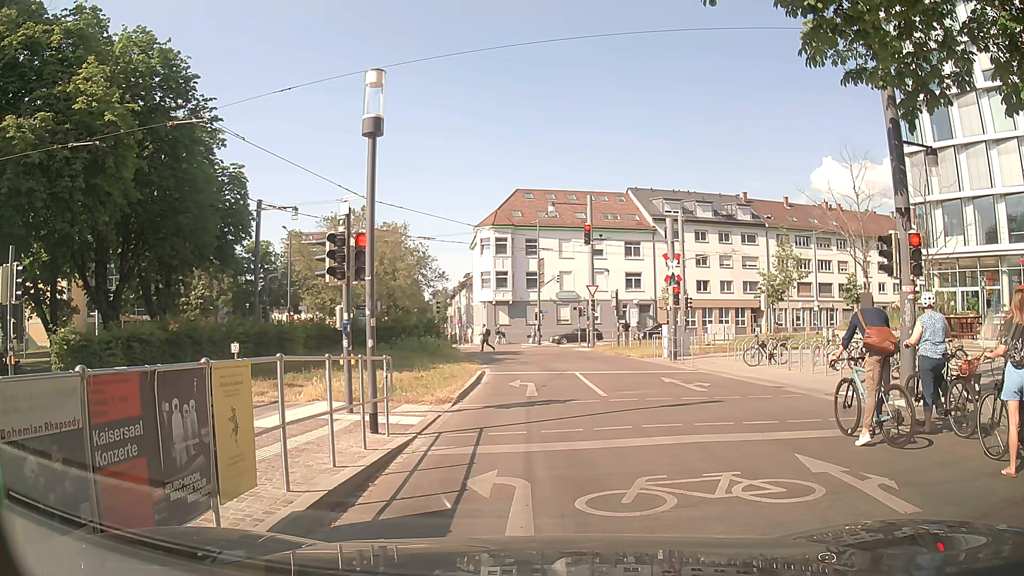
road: residential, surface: asphalt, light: Day
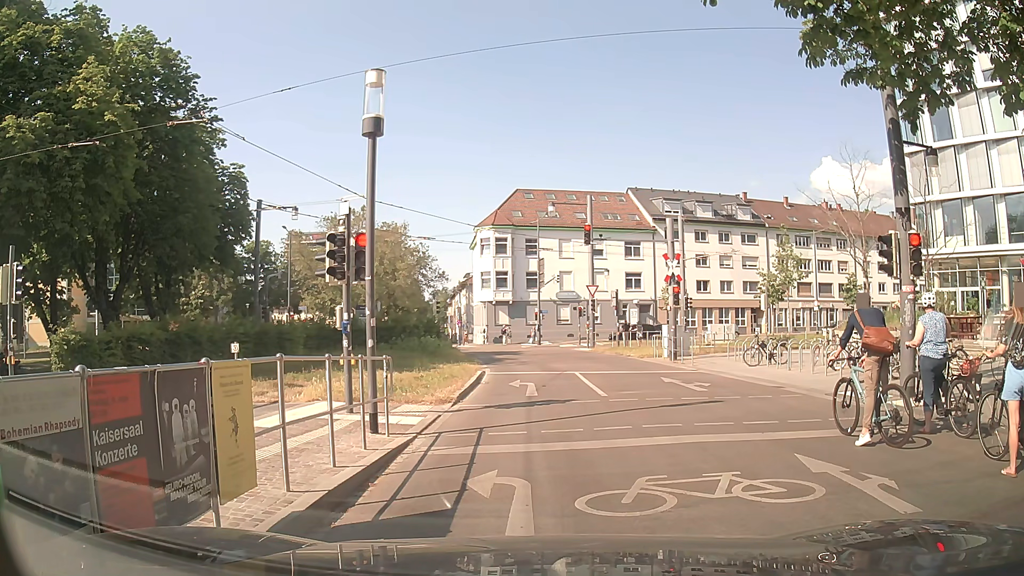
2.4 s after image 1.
(0.0, 0.0) m; 0°
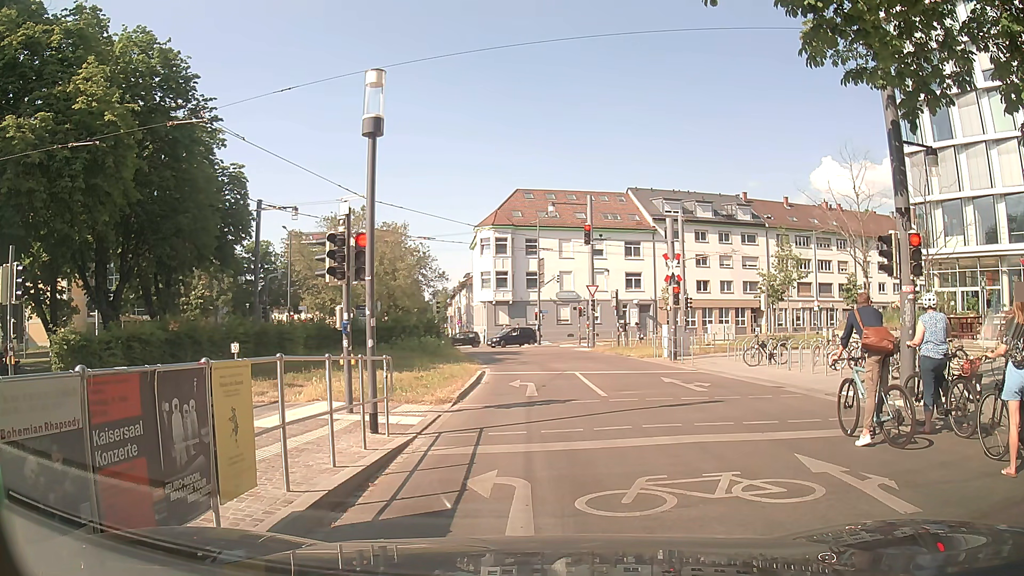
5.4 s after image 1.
(0.0, 0.0) m; 0°
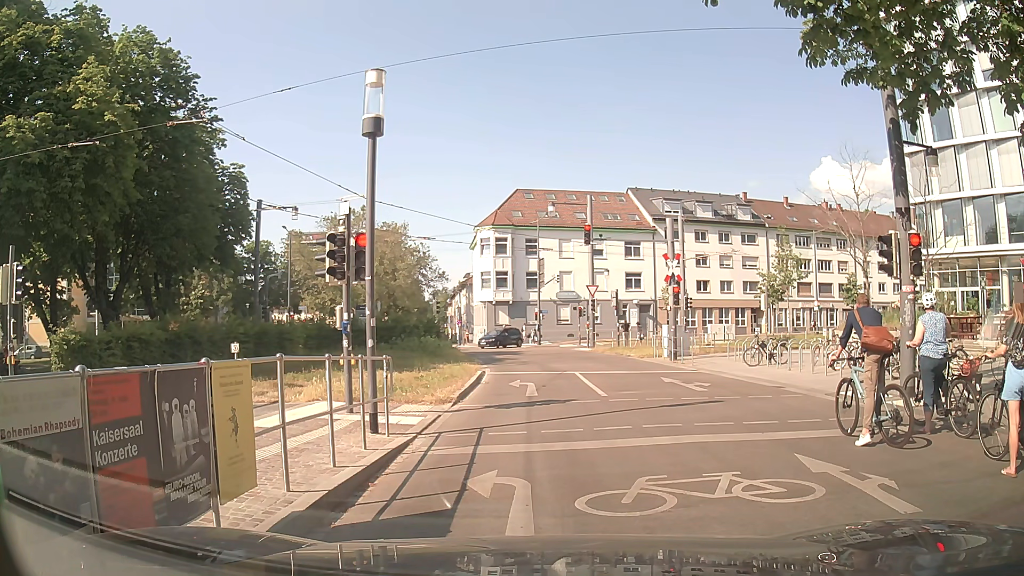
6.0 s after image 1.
(0.0, 0.0) m; 0°
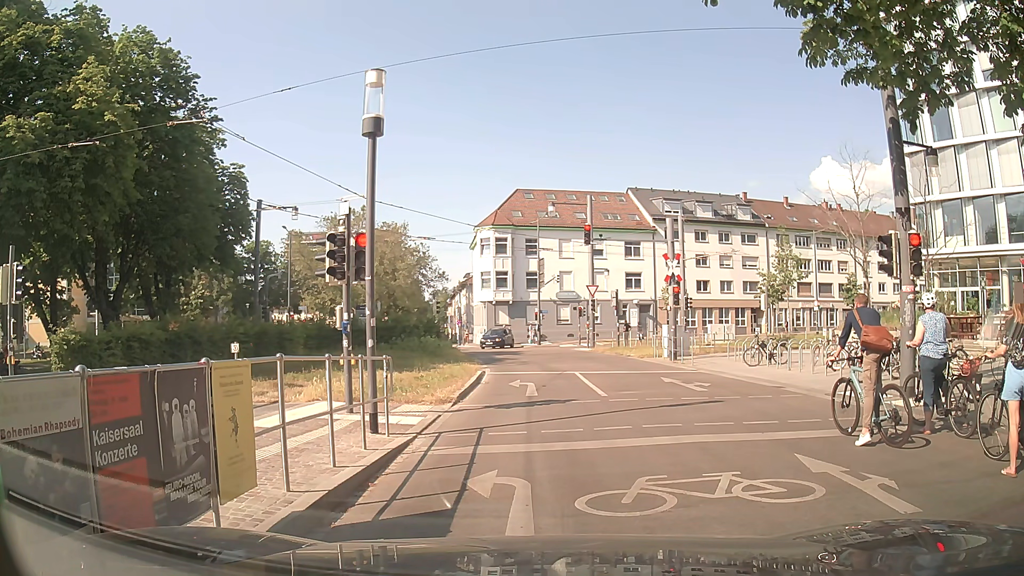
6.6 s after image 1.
(0.0, 0.0) m; 0°
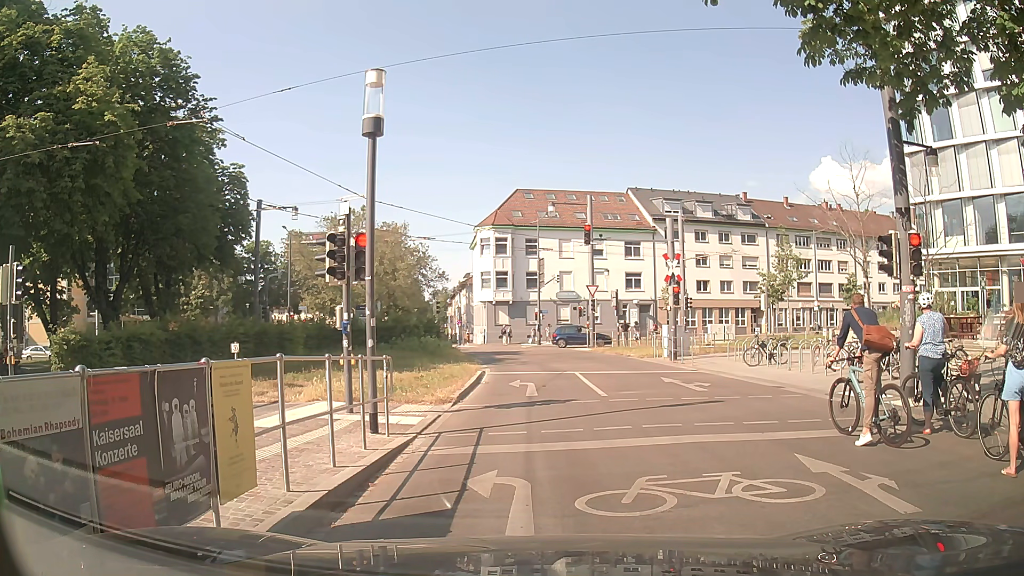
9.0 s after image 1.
(0.0, 0.0) m; 0°
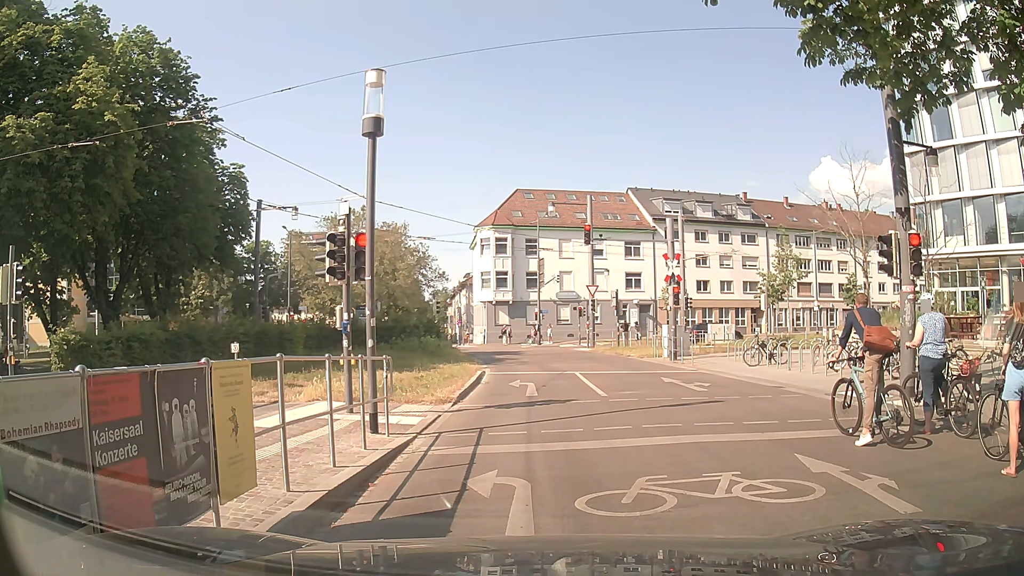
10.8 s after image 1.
(0.0, 0.0) m; 0°
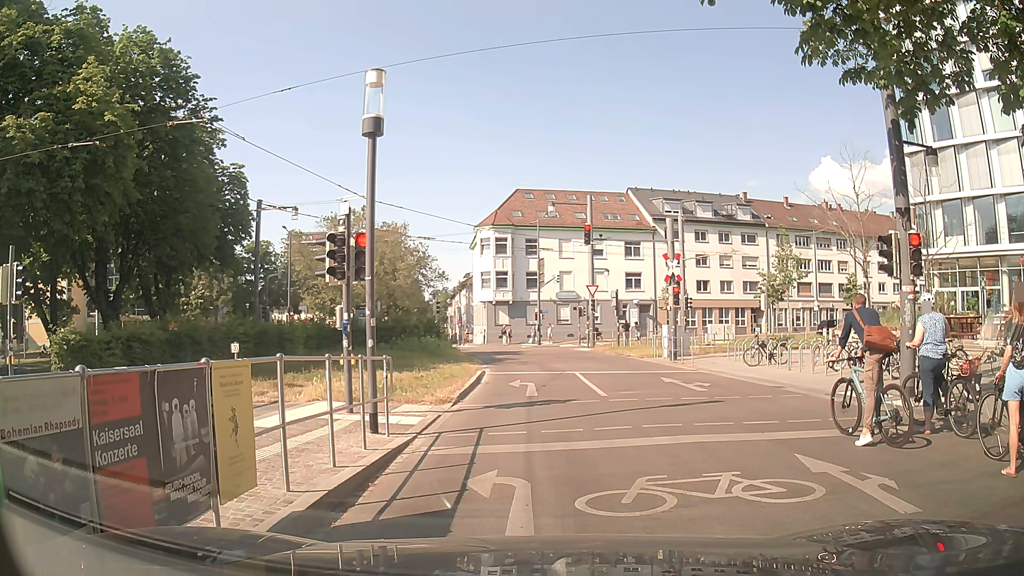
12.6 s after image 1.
(0.0, 0.0) m; 0°
